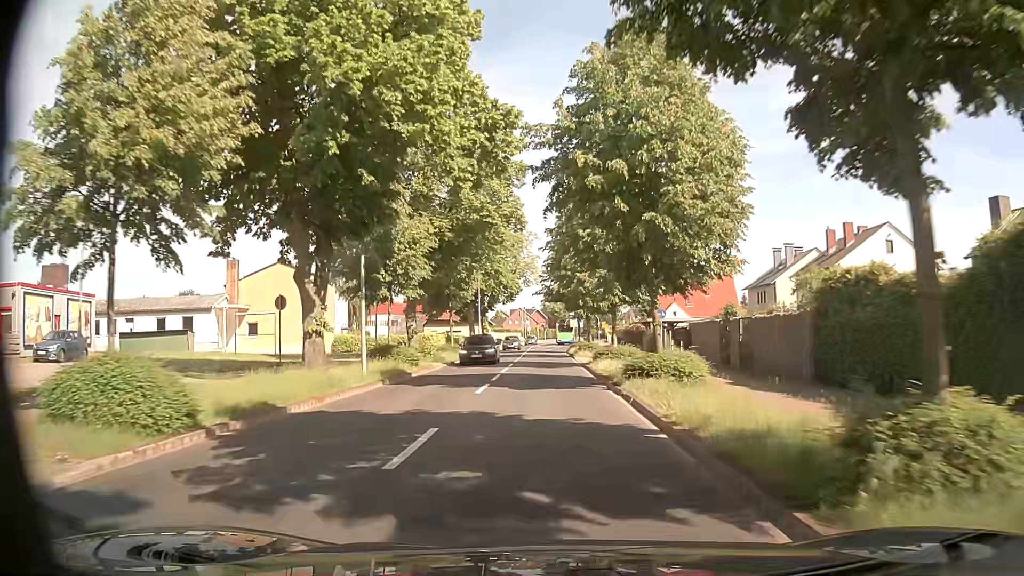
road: secondary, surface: asphalt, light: Day
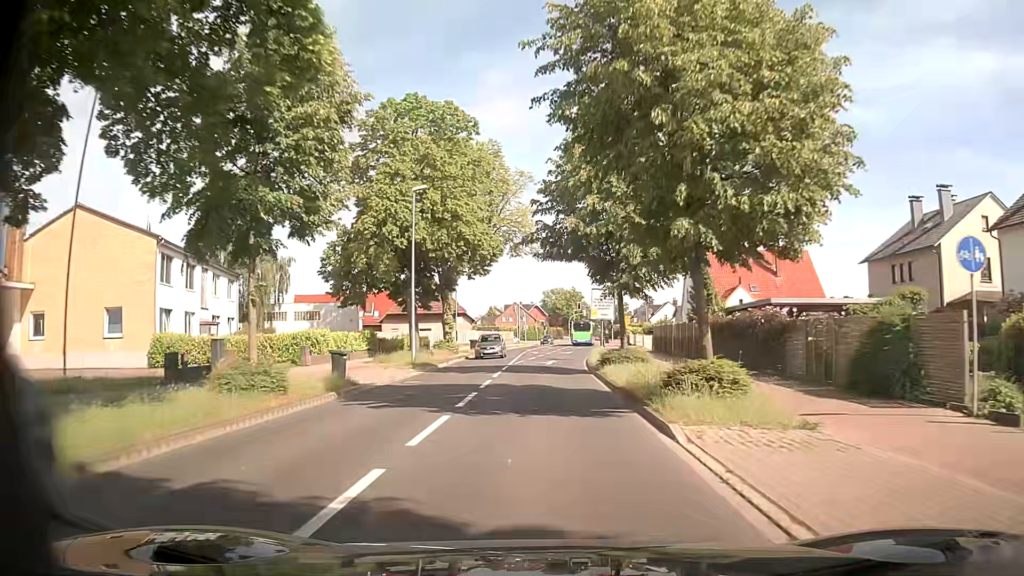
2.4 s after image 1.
(0.0, +30.4) m; 0°
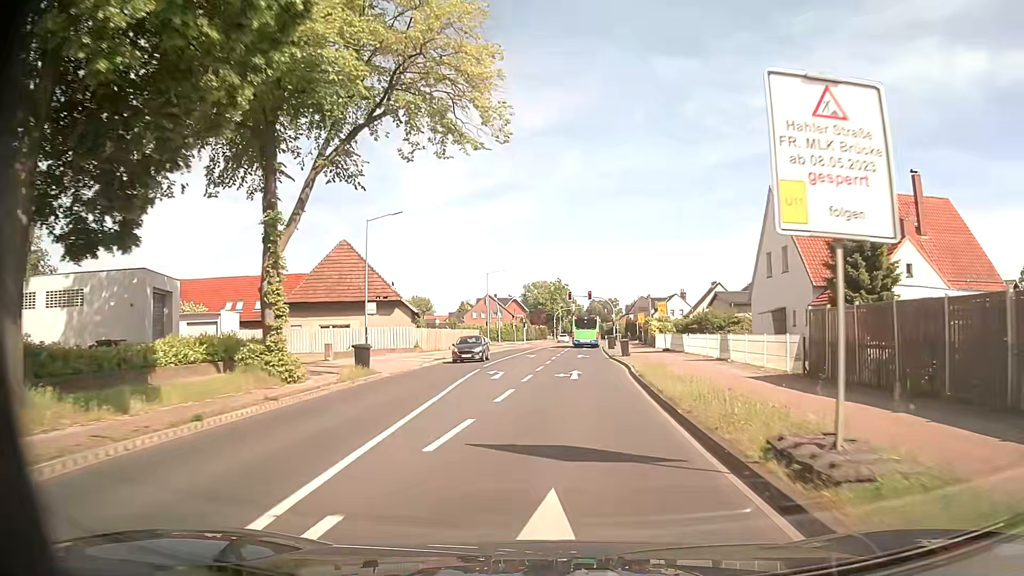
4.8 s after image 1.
(+0.3, +30.3) m; +2°
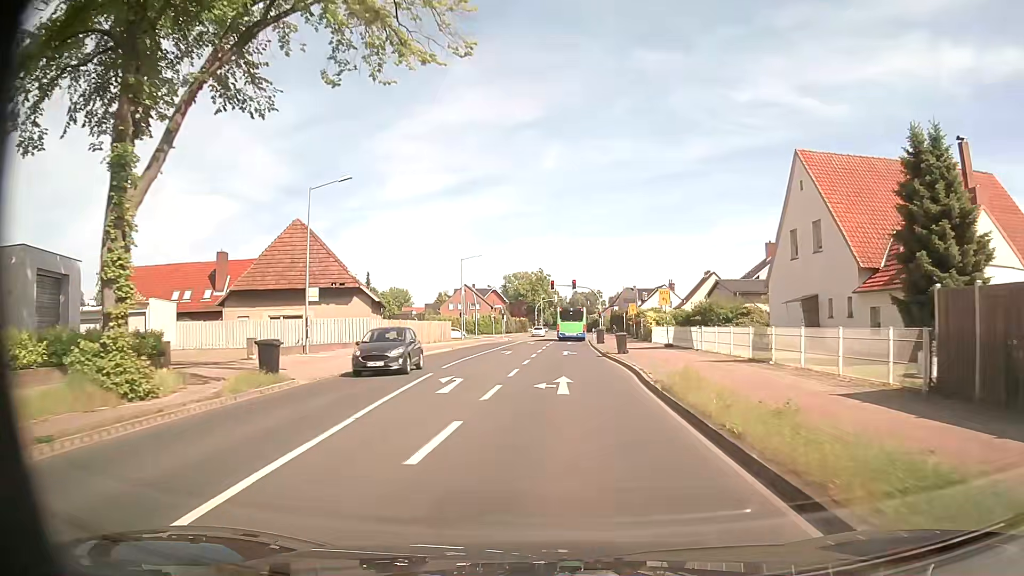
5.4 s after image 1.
(+0.1, +7.1) m; +1°
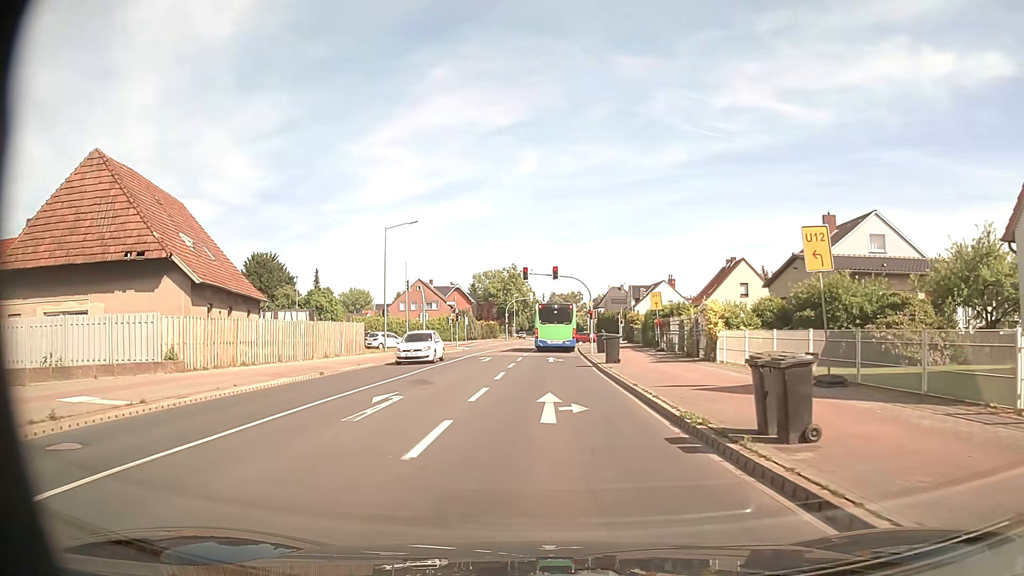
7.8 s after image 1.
(+0.7, +23.2) m; +3°
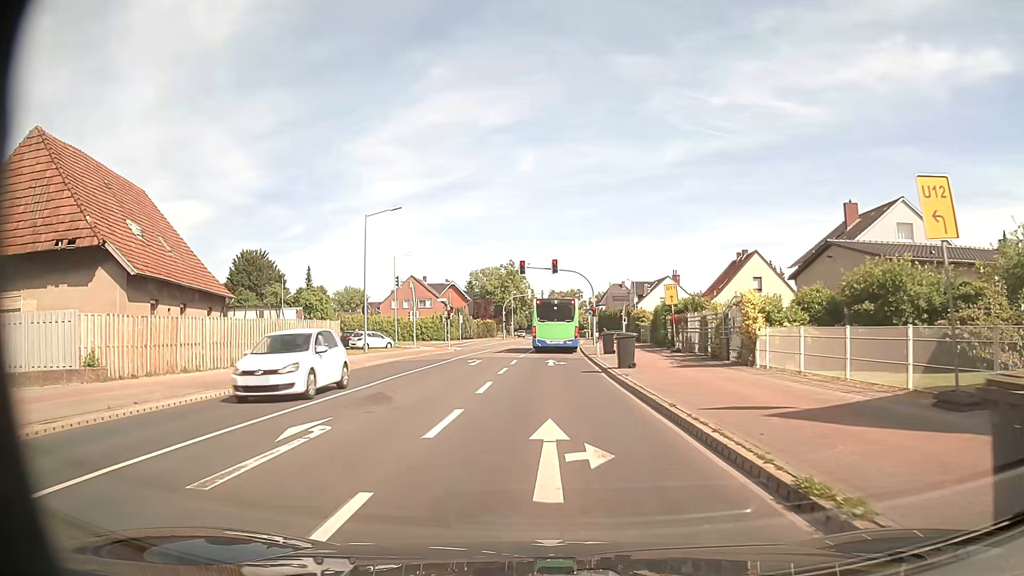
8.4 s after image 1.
(0.0, +4.6) m; 0°
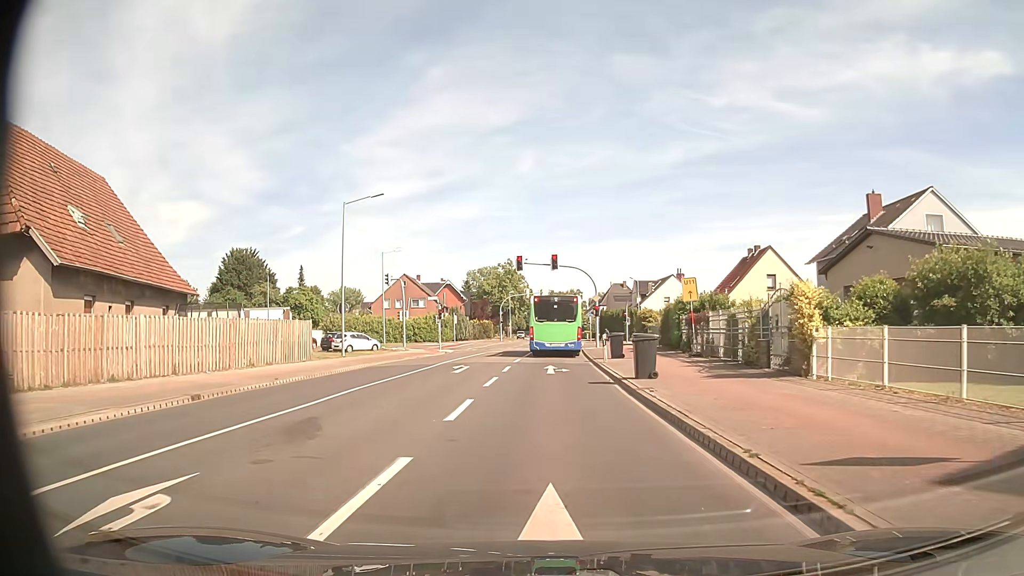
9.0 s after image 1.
(0.0, +4.2) m; 0°
